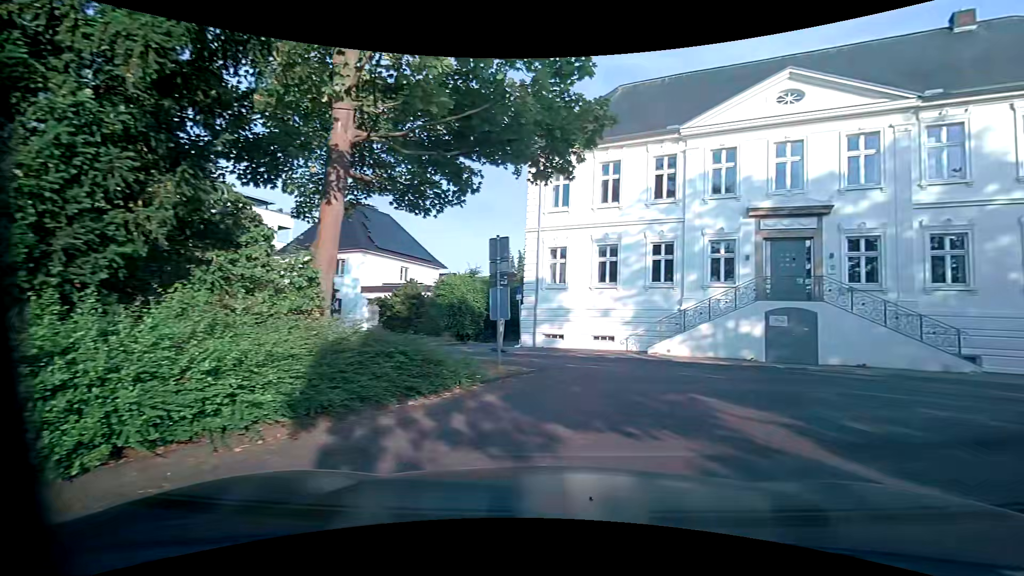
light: Day
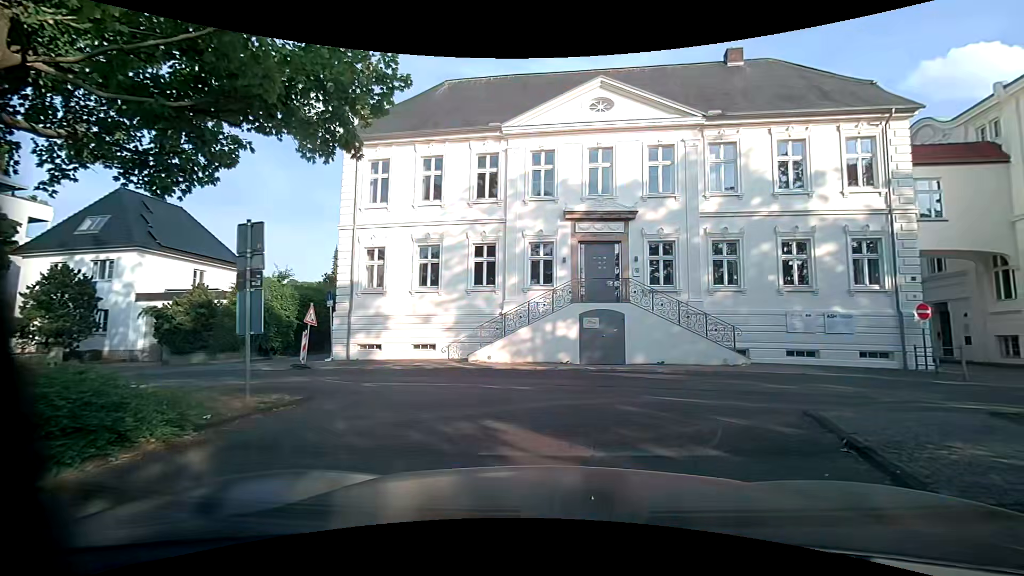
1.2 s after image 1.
(+0.4, +1.8) m; +22°
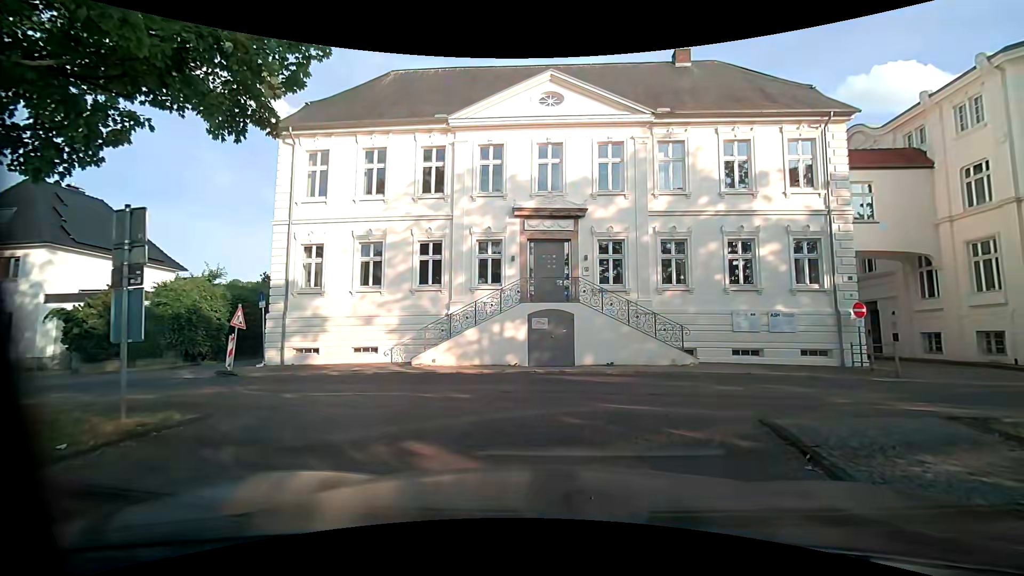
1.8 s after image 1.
(0.0, +0.8) m; +4°
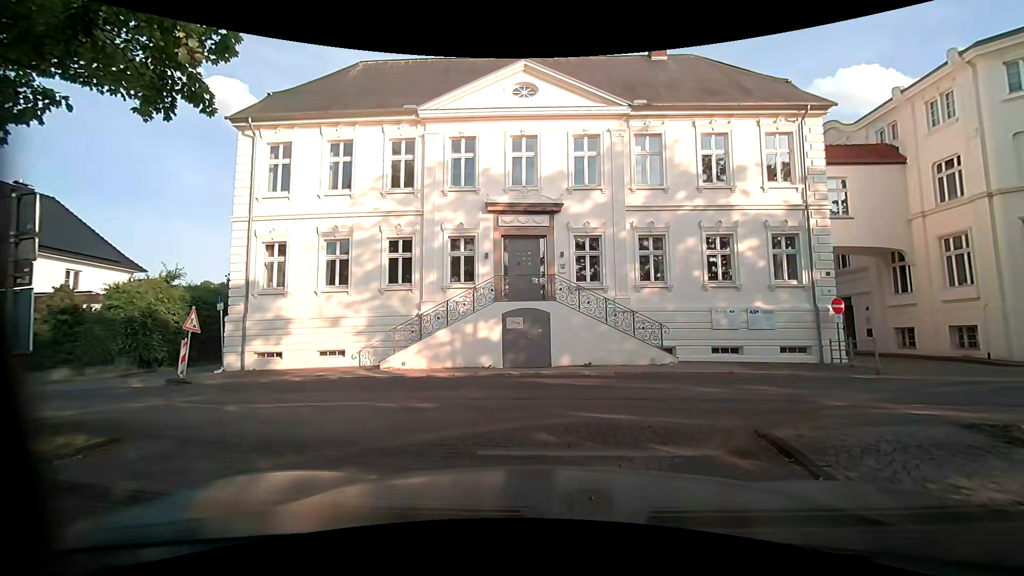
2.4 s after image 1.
(0.0, +0.8) m; 0°
